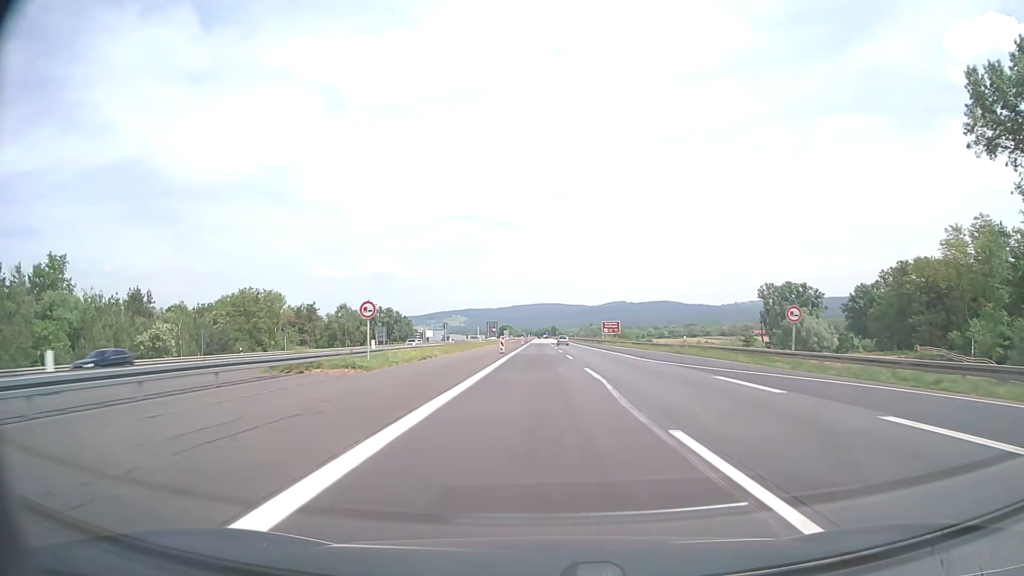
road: motorway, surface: asphalt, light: Day
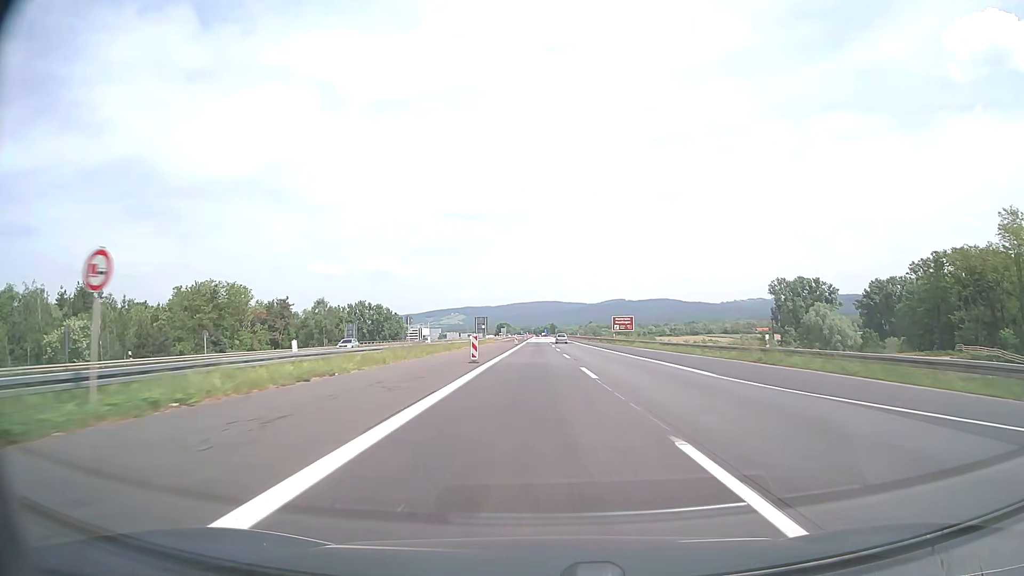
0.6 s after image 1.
(0.0, +19.0) m; 0°
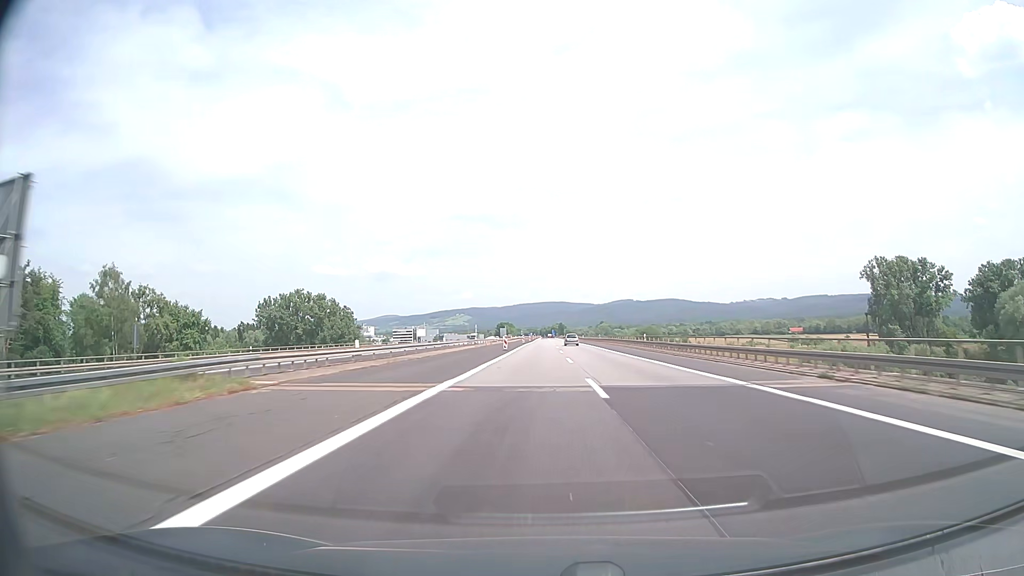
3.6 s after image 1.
(-0.4, +95.2) m; 0°
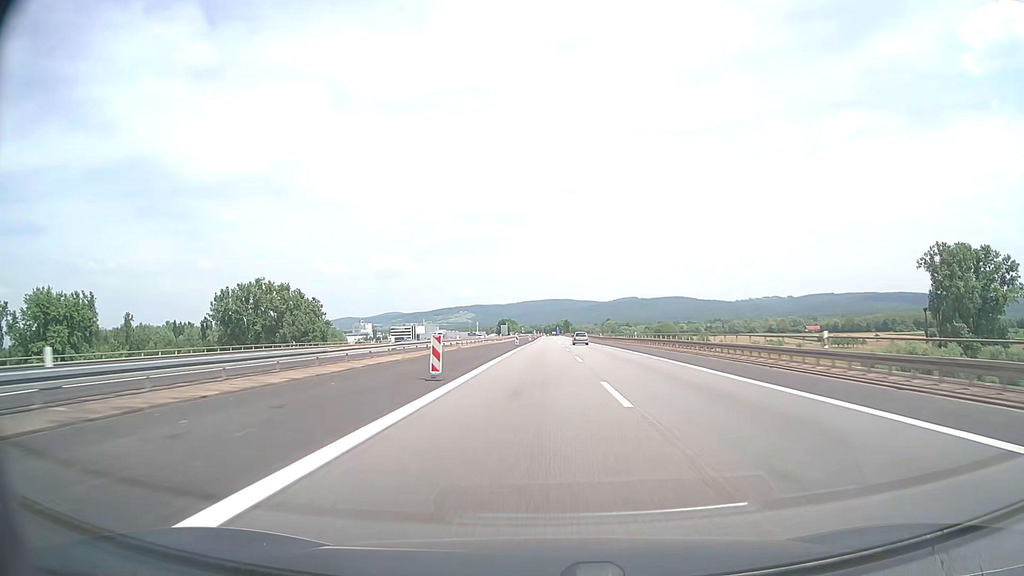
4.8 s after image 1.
(-0.1, +38.1) m; 0°
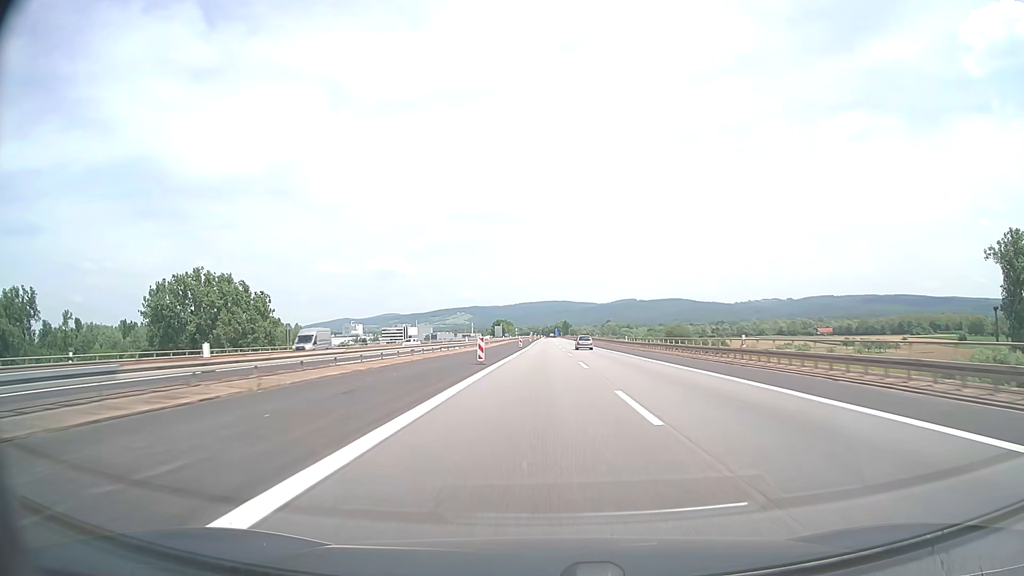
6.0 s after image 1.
(0.0, +38.1) m; 0°
(0, +10) (0, +20) (0, +30) (0, +40) (0, +50) (0, +60) (0, +70) (0, +80) (0, +90) (0, +100) m
